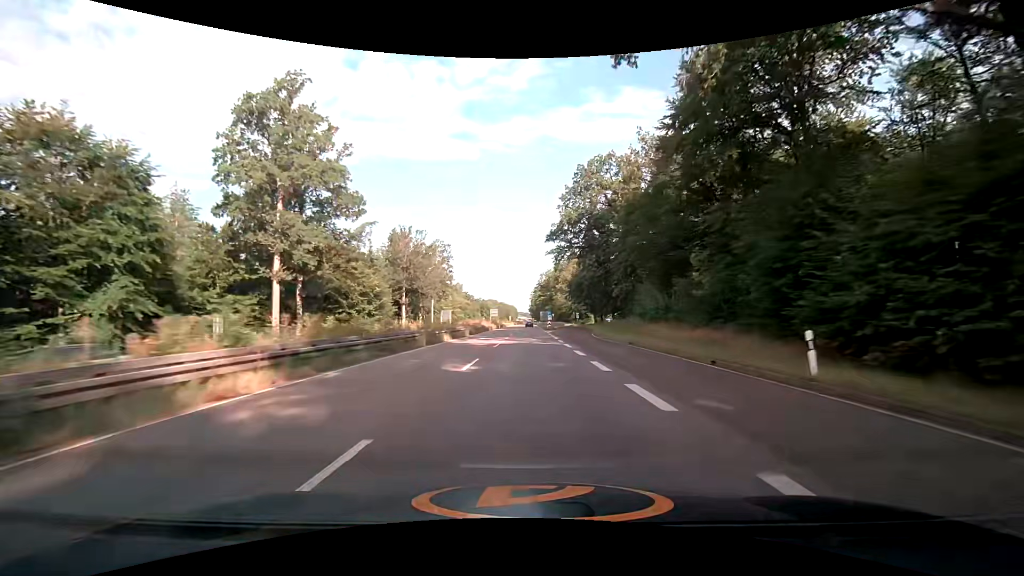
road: trunk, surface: asphalt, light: Day
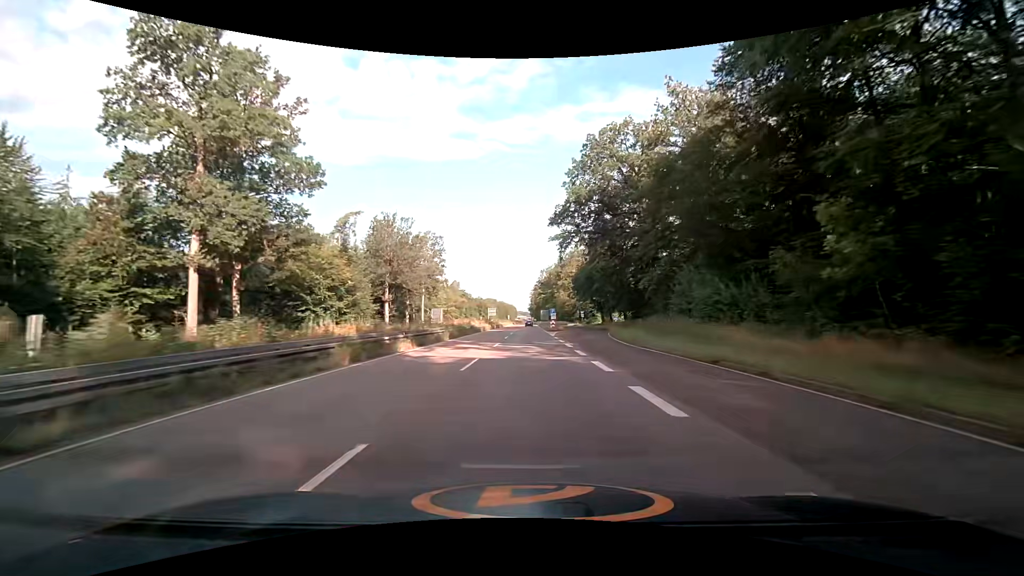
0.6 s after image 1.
(0.0, +12.4) m; 0°
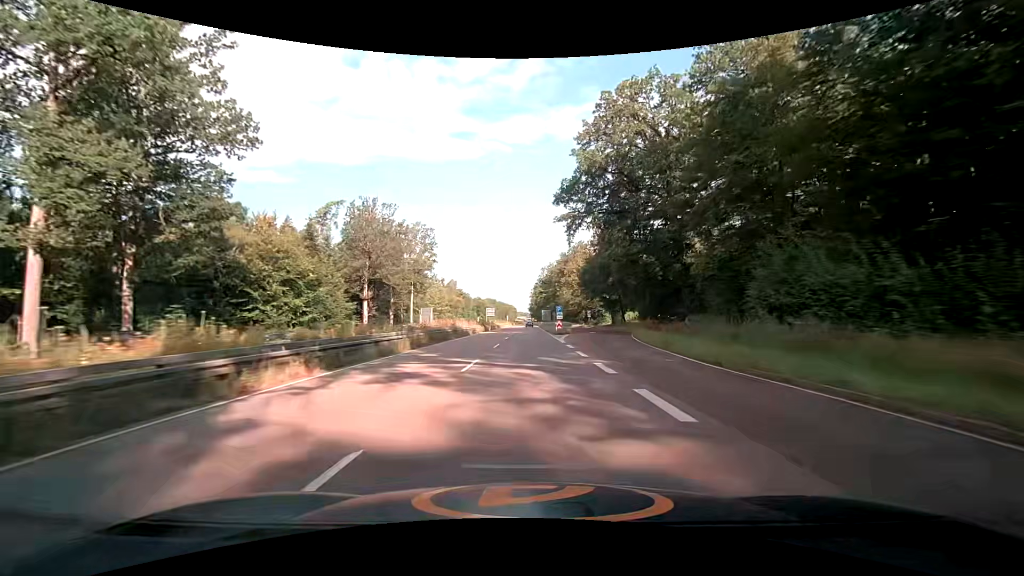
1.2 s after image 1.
(0.0, +12.3) m; 0°
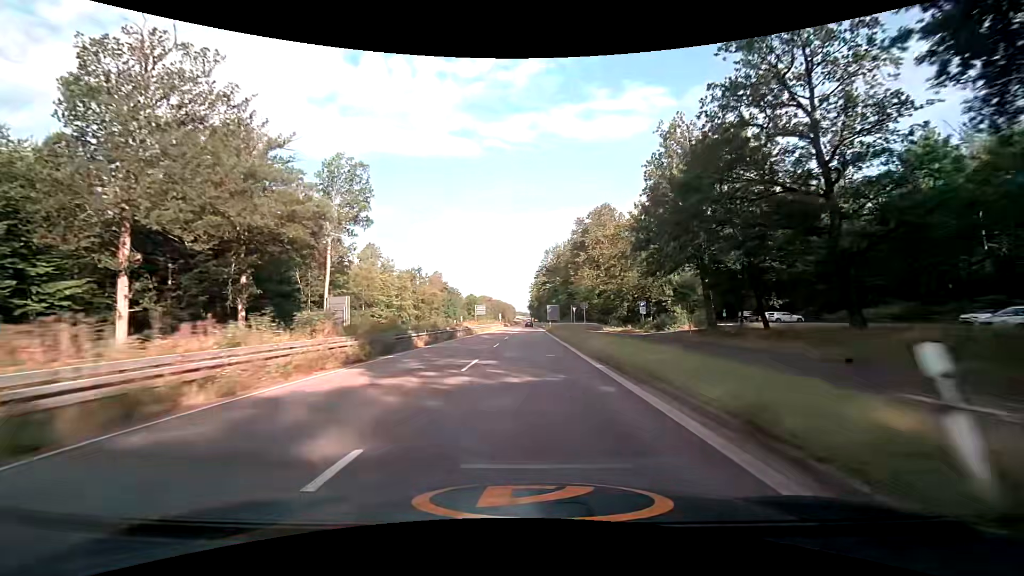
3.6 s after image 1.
(0.0, +48.7) m; 0°
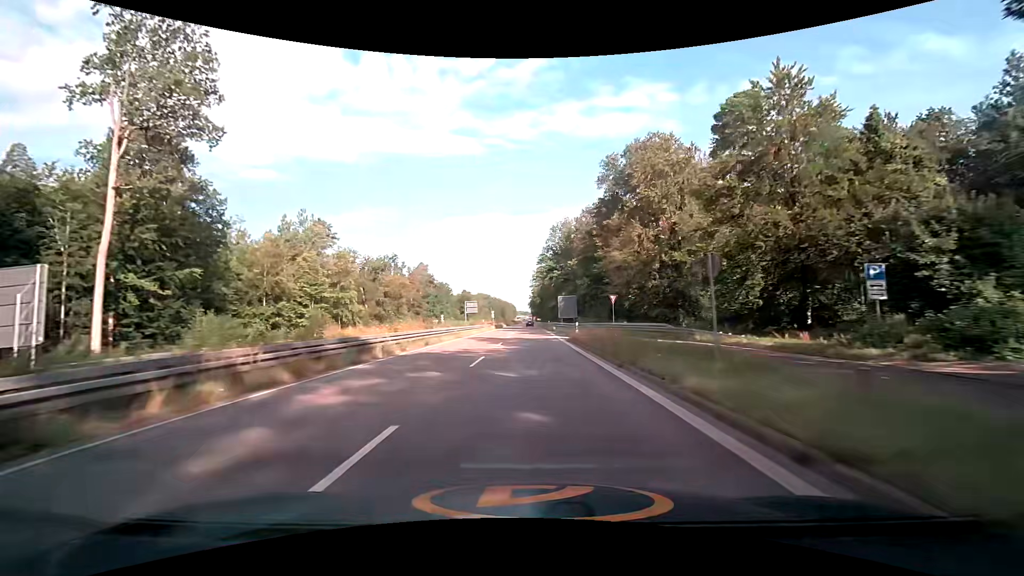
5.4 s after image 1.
(+0.2, +36.0) m; 0°
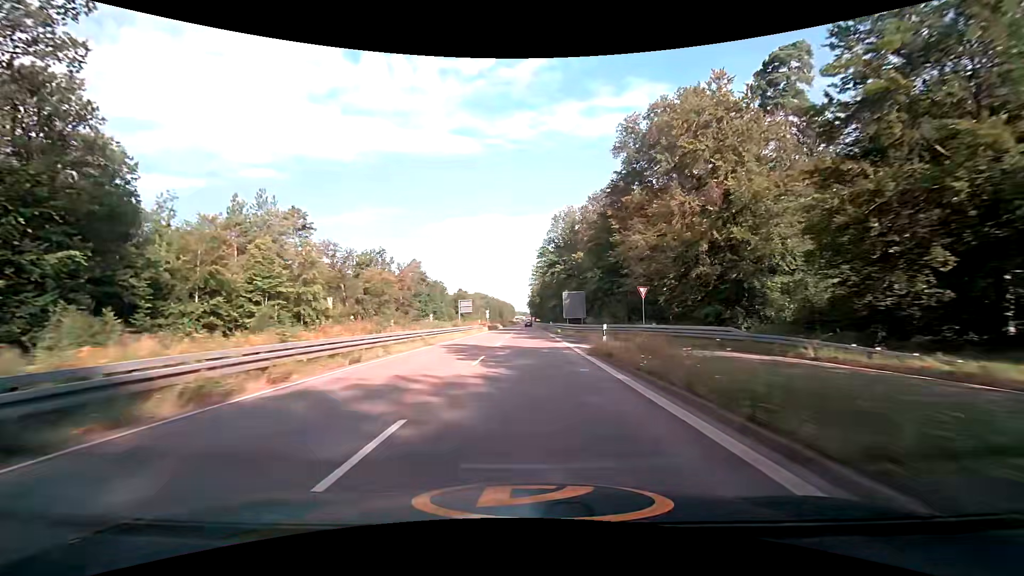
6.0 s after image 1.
(0.0, +11.9) m; 0°
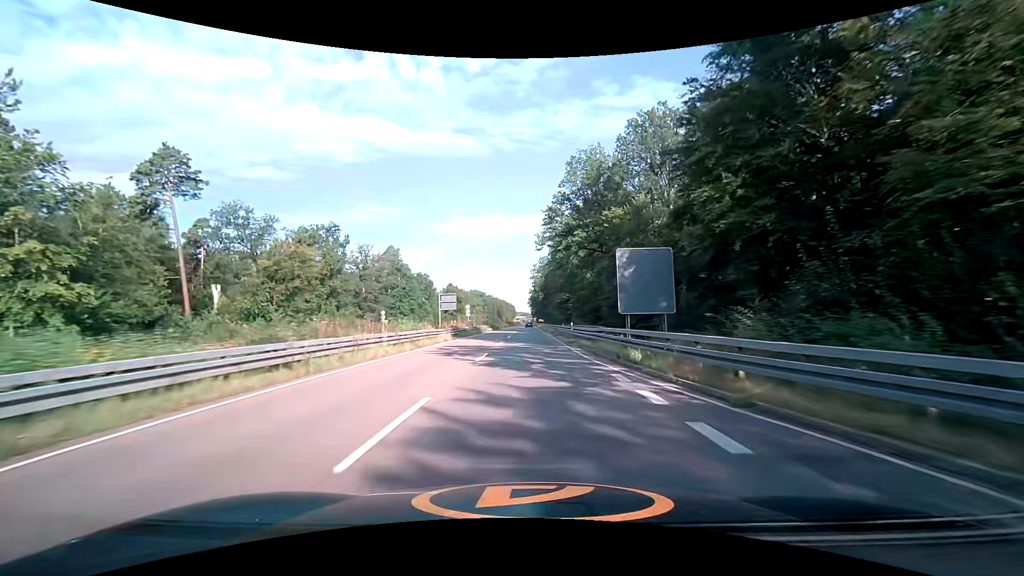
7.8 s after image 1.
(-0.1, +35.4) m; 0°
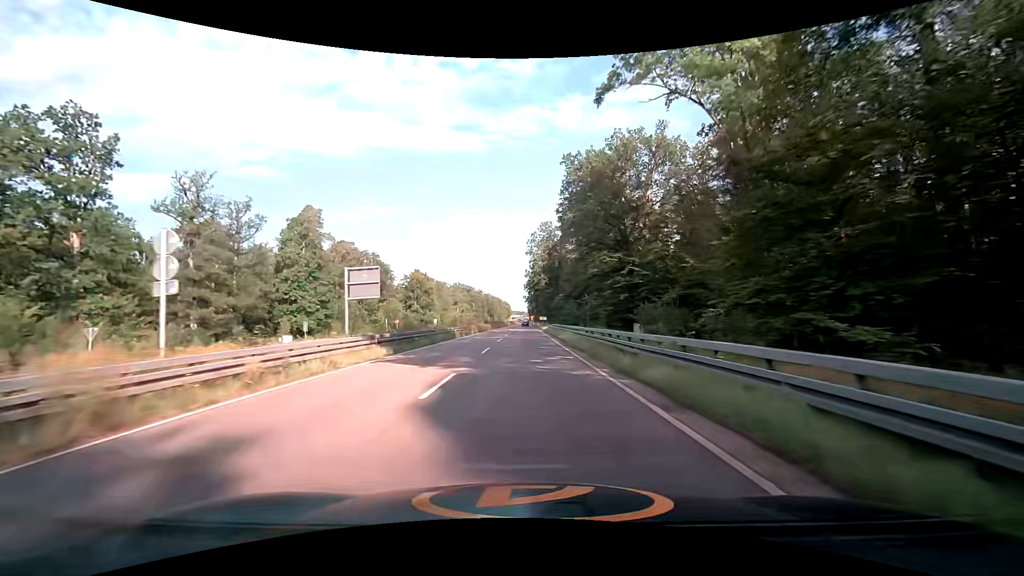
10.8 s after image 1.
(0.0, +58.6) m; 0°
(0, +10) (0, +20) (0, +30) (0, +40) (0, +50) (0, +60) (0, +70) (0, +80) (-1, +90) (-1, +100) m
